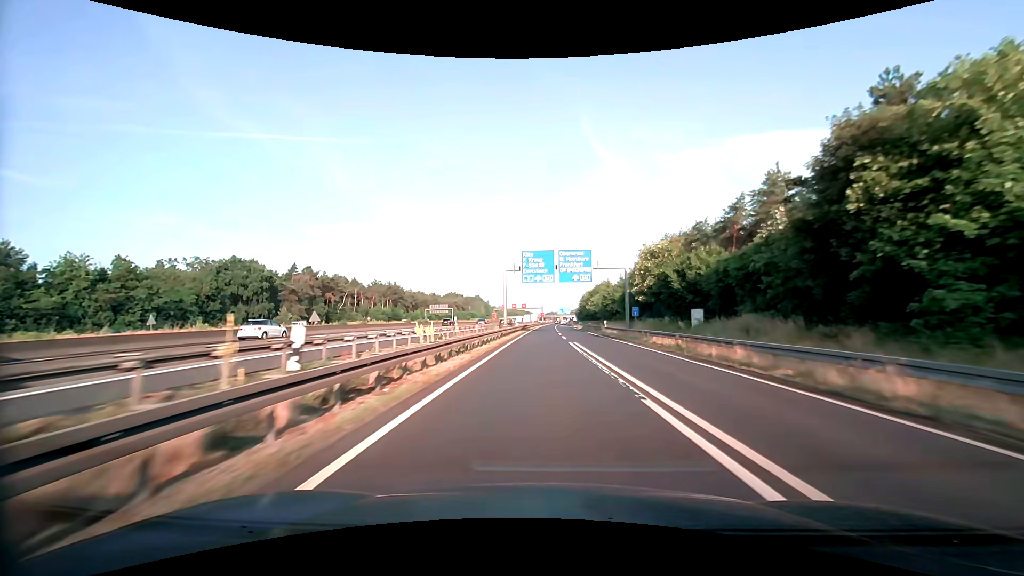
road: motorway_link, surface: asphalt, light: Day
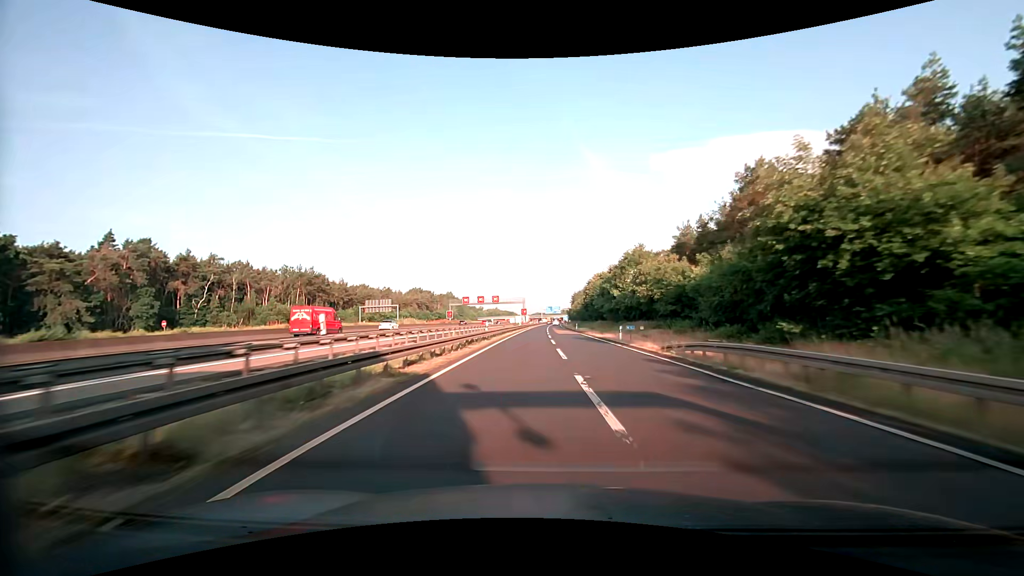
(+0.9, +67.4) m; +1°
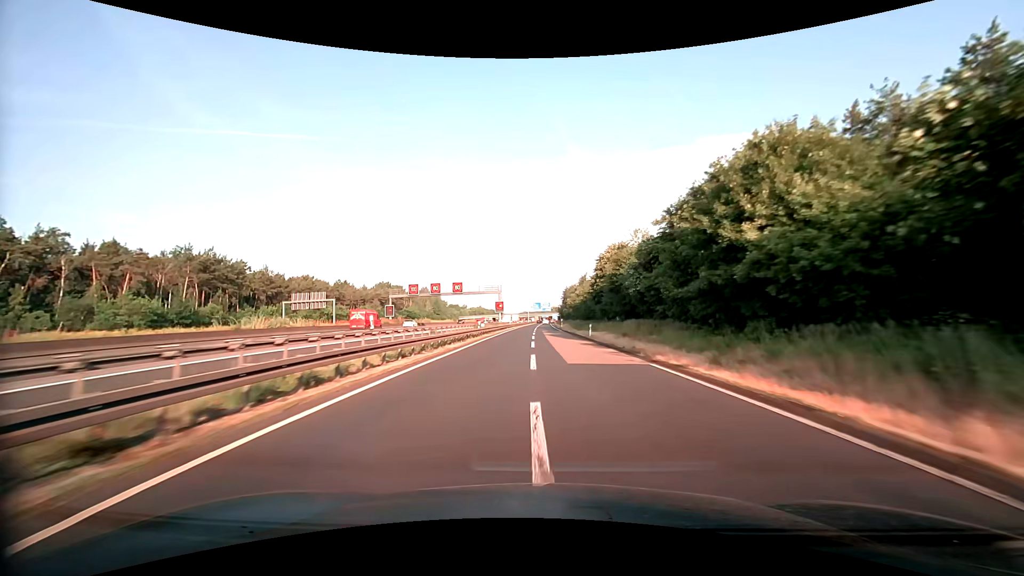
(+0.7, +40.7) m; +2°
(0, +10) (0, +20) (0, +30) (0, +40) (0, +50) (0, +60) (0, +70) (0, +80) (0, +90) (0, +100) m
